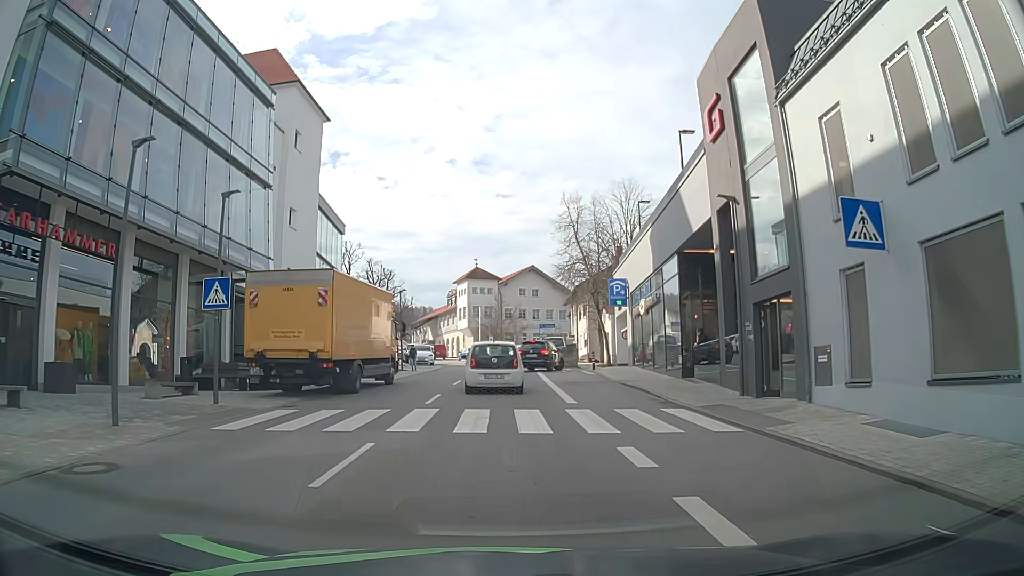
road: tertiary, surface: asphalt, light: Day
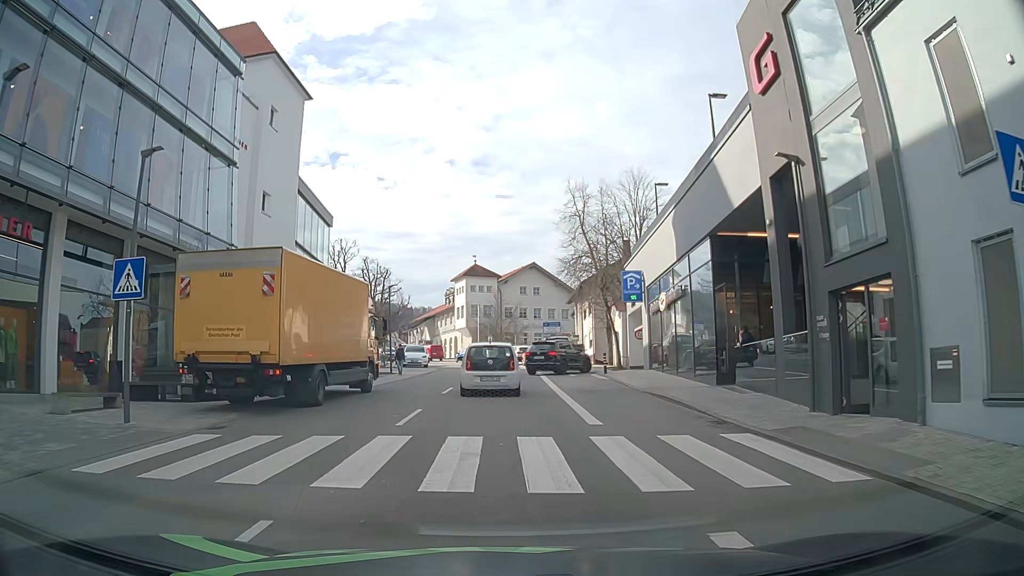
(0.0, +4.2) m; 0°
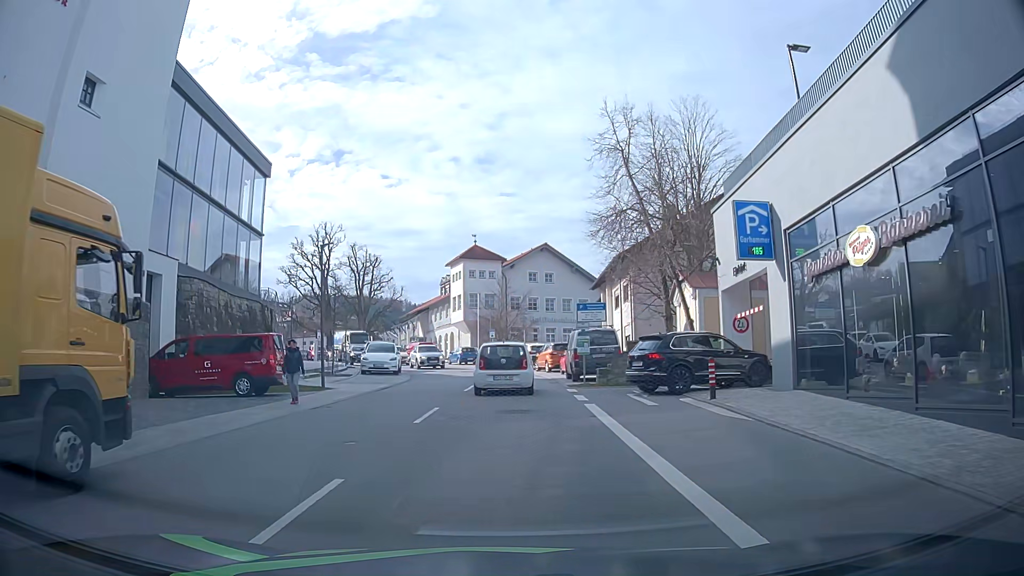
(+0.1, +15.8) m; -1°
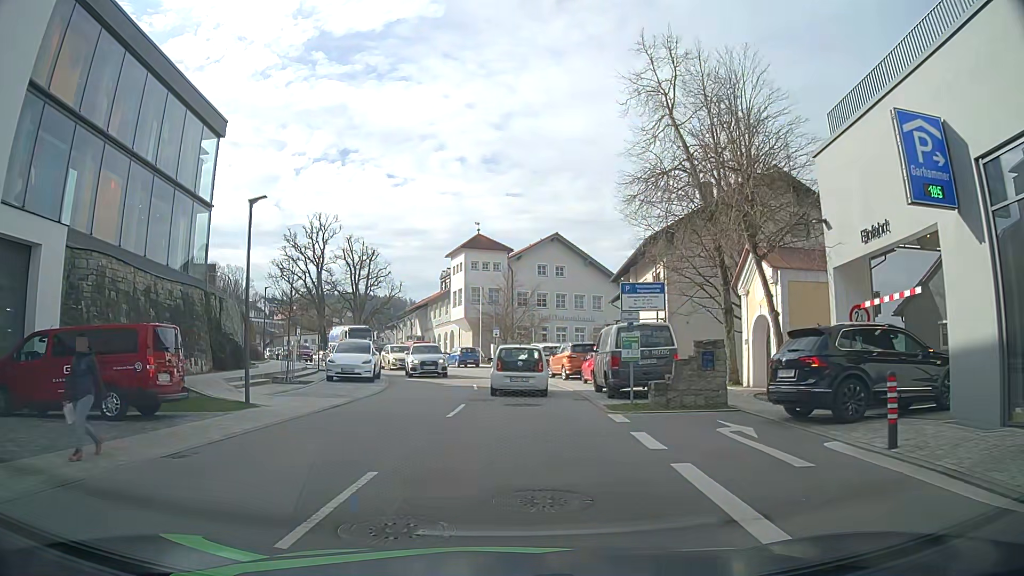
(+0.1, +7.7) m; 0°
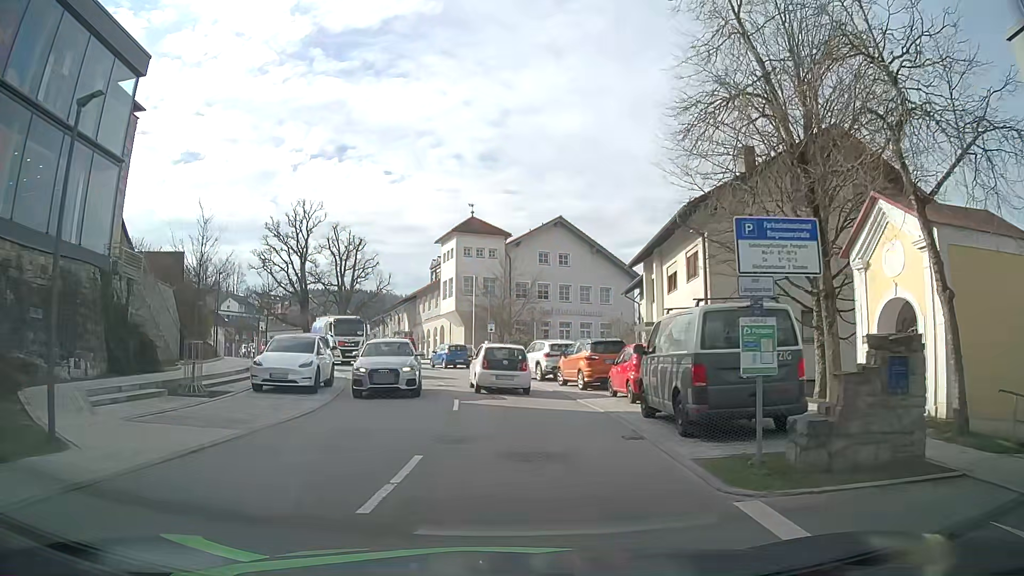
(0.0, +7.8) m; -2°
(0, +10) (0, +20) (-1, +30) (-4, +39) (-8, +48) (-12, +58) (-17, +67) (-21, +76) (-25, +85) (-31, +93) m
